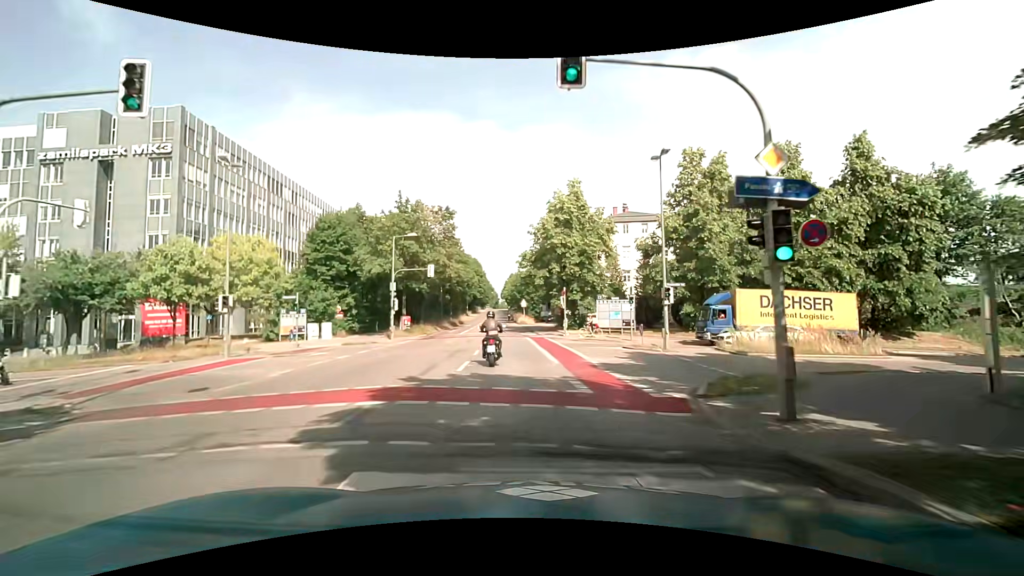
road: tertiary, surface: asphalt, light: Day
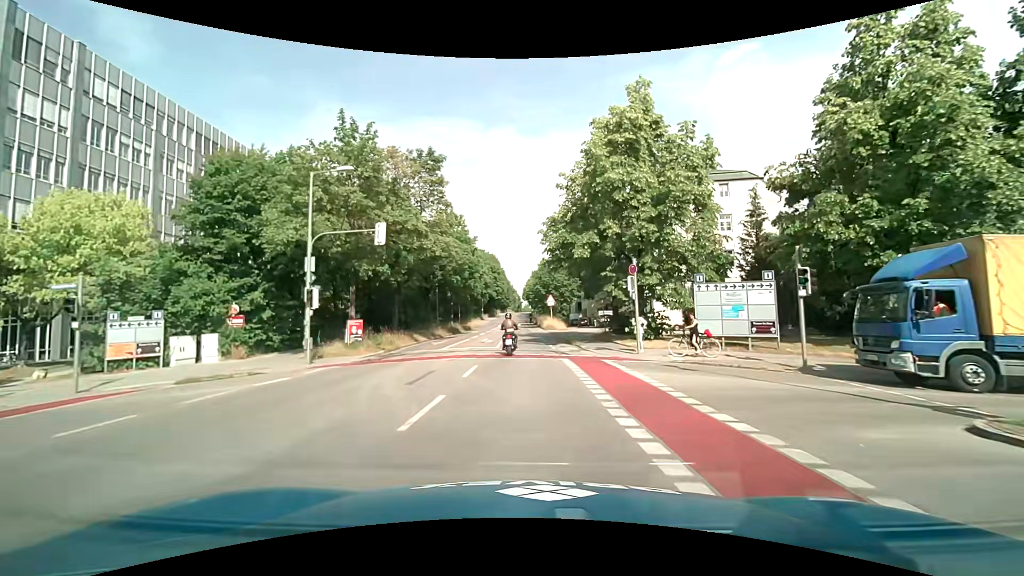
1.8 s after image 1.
(-0.5, +19.9) m; -3°
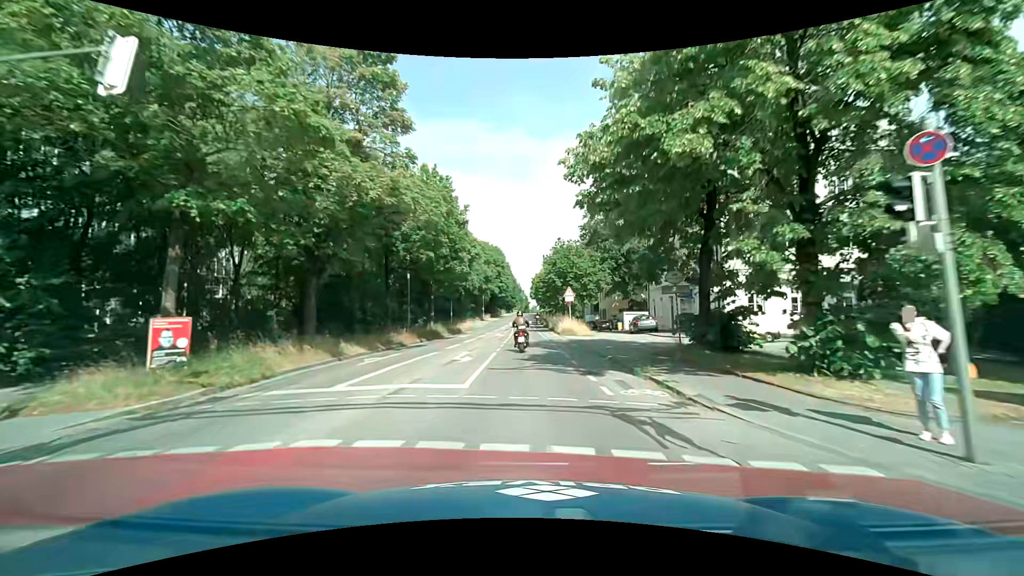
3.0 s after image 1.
(-0.2, +15.2) m; -1°
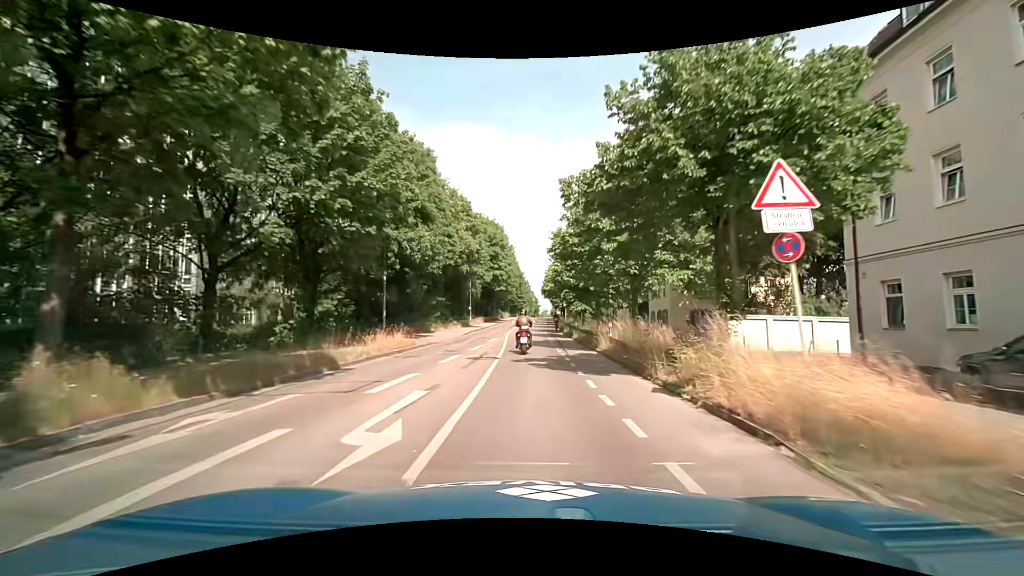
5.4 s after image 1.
(-0.3, +31.6) m; -1°
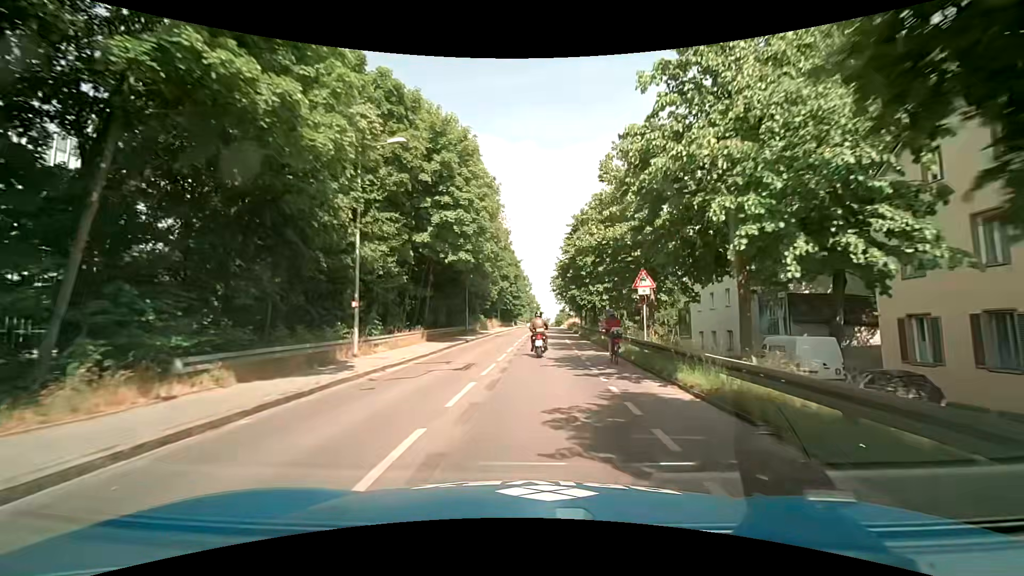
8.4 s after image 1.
(-0.4, +38.7) m; 0°
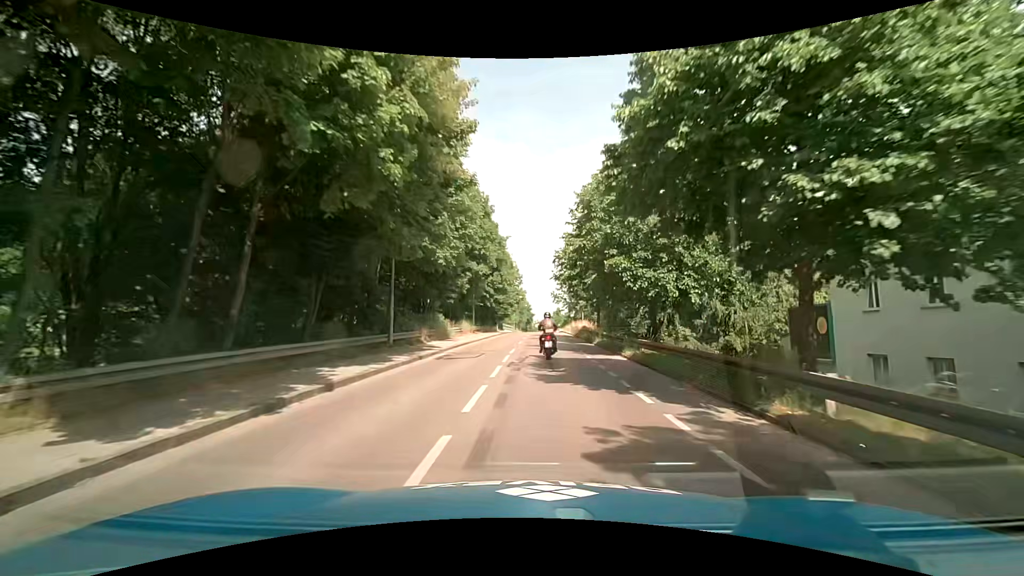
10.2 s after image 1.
(0.0, +23.0) m; +1°
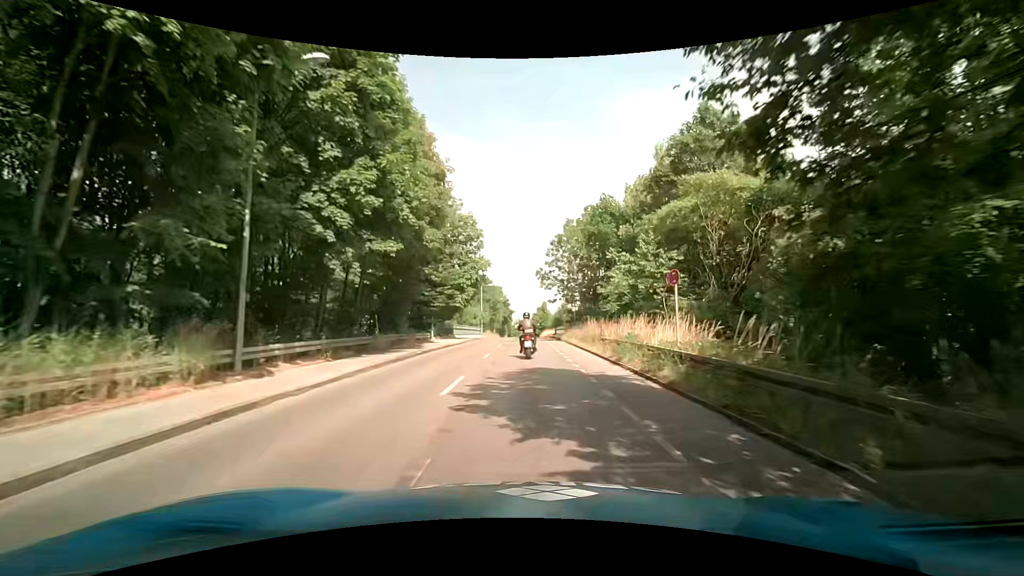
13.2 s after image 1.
(+1.3, +37.7) m; +3°
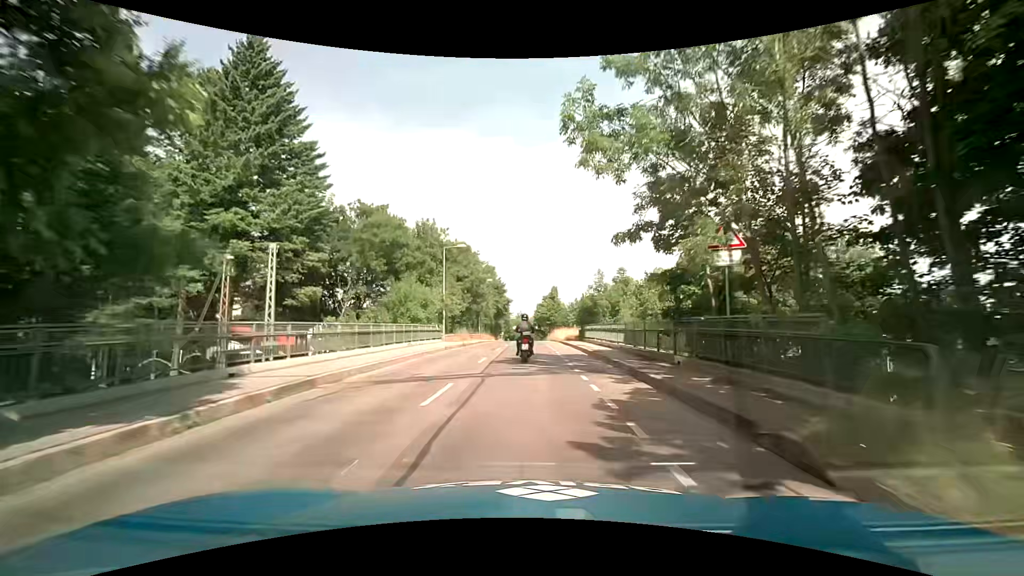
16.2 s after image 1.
(-0.5, +37.2) m; -1°
(0, +10) (0, +20) (0, +30) (0, +40) (0, +50) (0, +60) (0, +70) (0, +80) (0, +90) (0, +100) m
